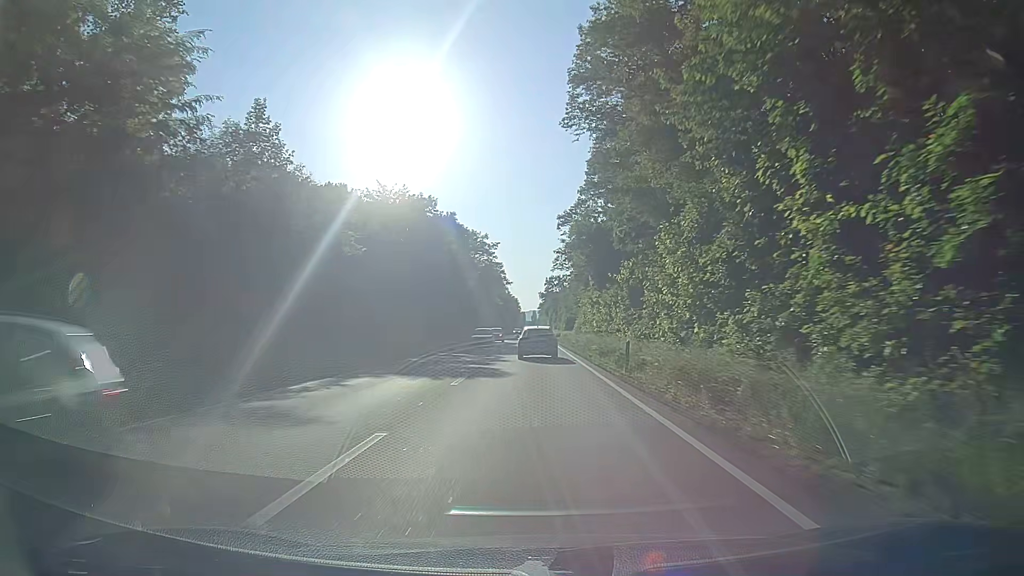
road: primary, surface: asphalt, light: Day
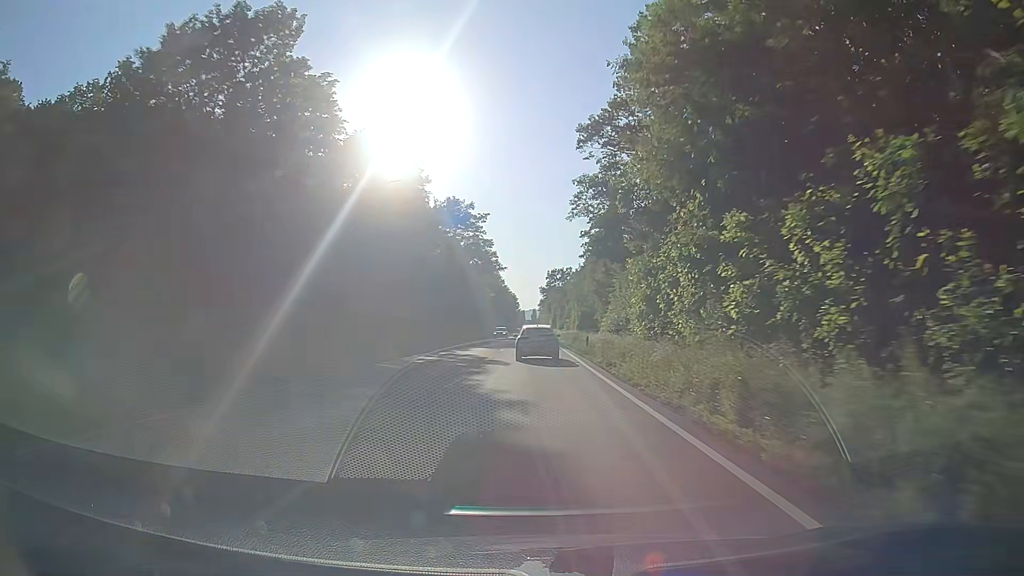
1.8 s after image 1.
(+0.3, +37.4) m; 0°
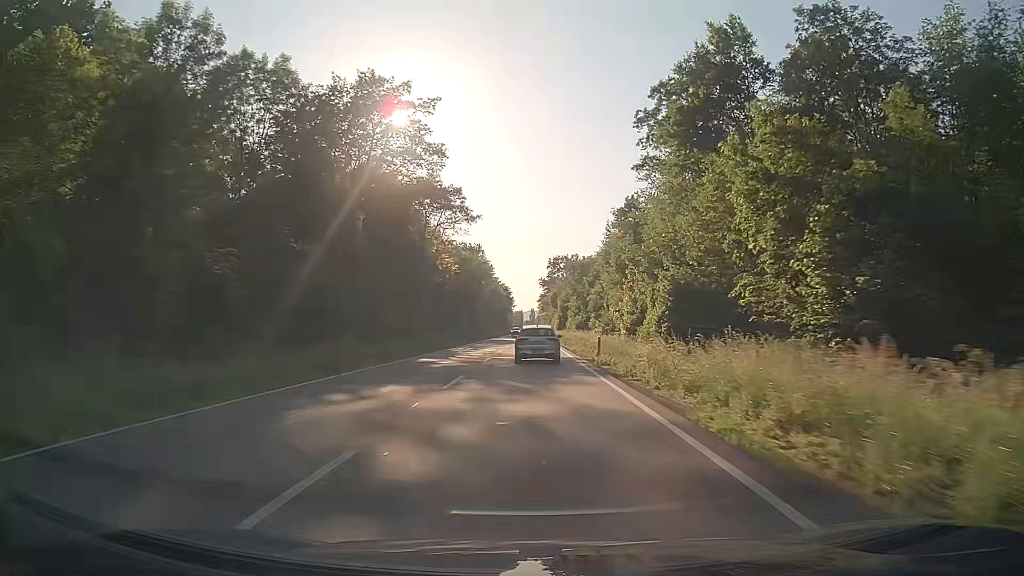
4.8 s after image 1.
(+0.3, +60.0) m; 0°
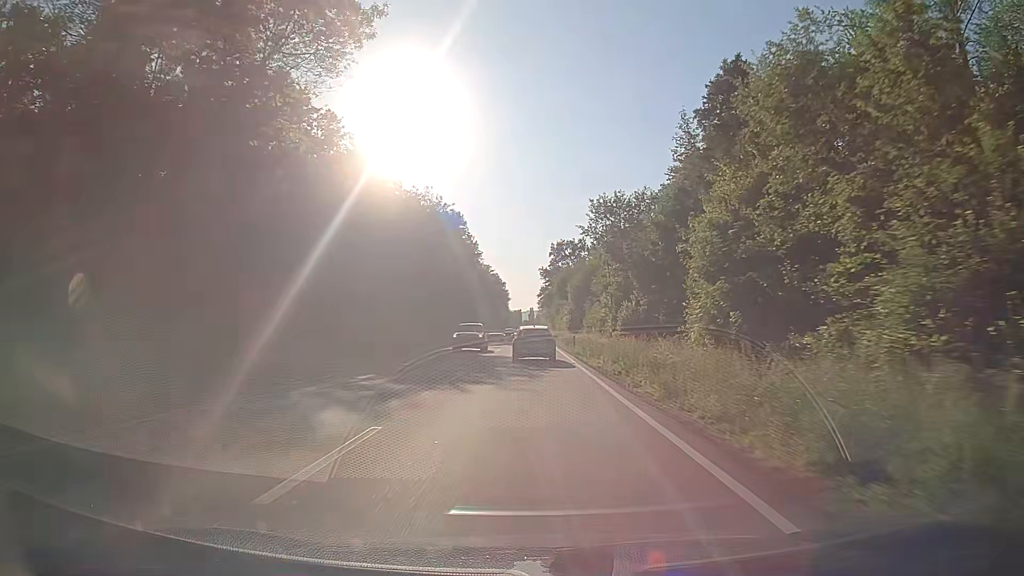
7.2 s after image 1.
(+0.3, +46.1) m; +1°
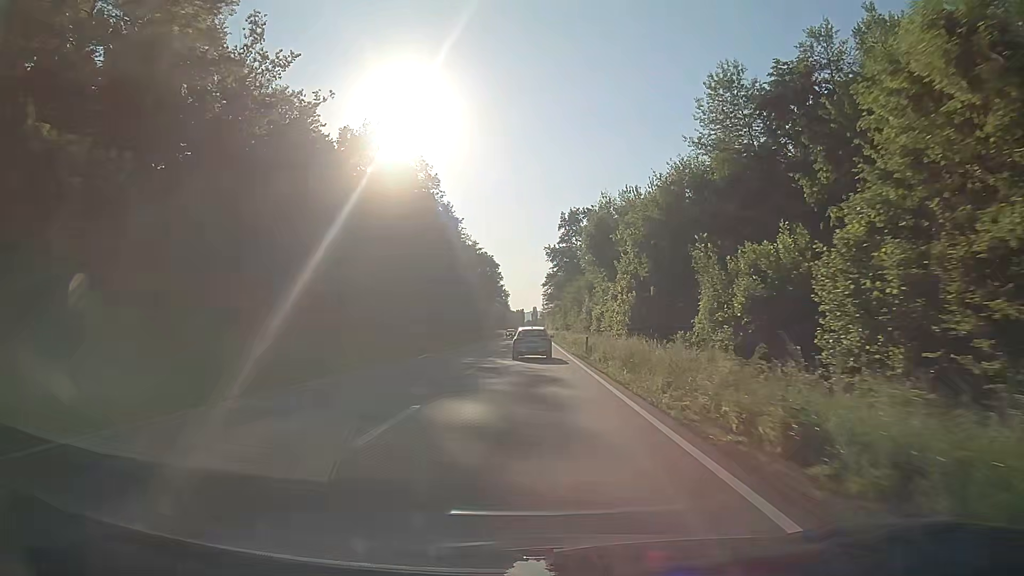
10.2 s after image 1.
(-0.5, +57.5) m; -1°
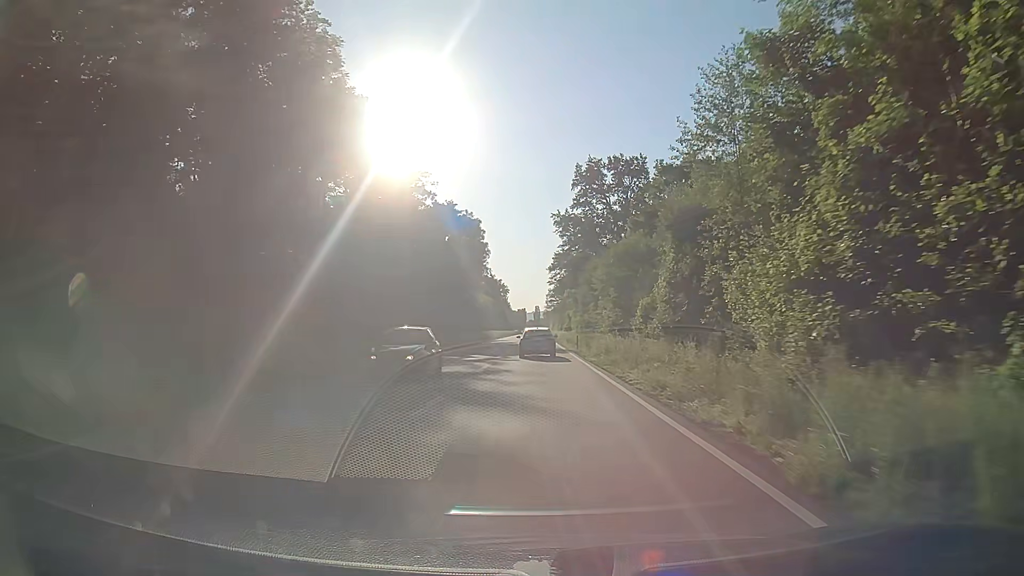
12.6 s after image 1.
(+0.1, +46.5) m; 0°
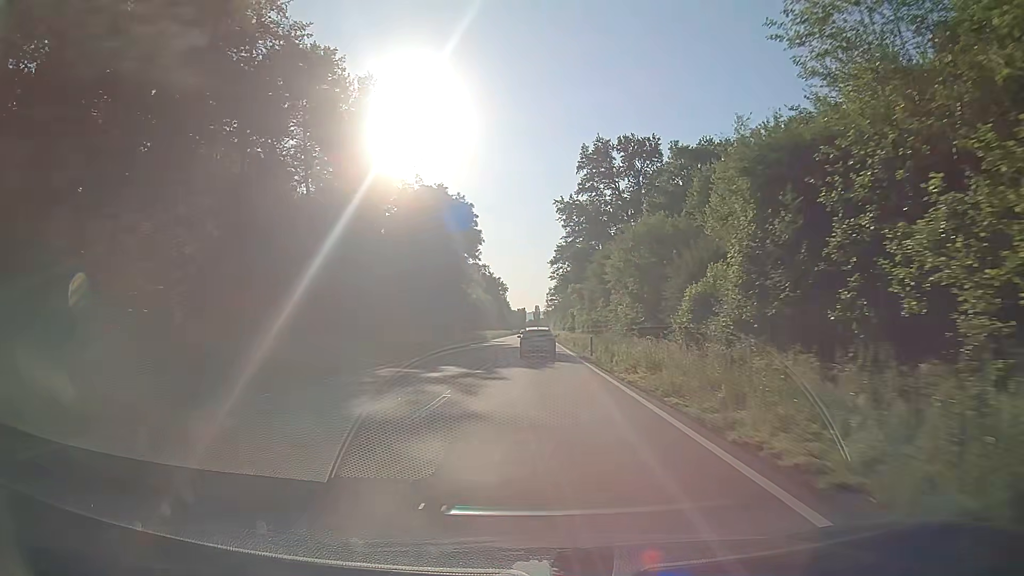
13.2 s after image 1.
(-0.1, +11.7) m; 0°
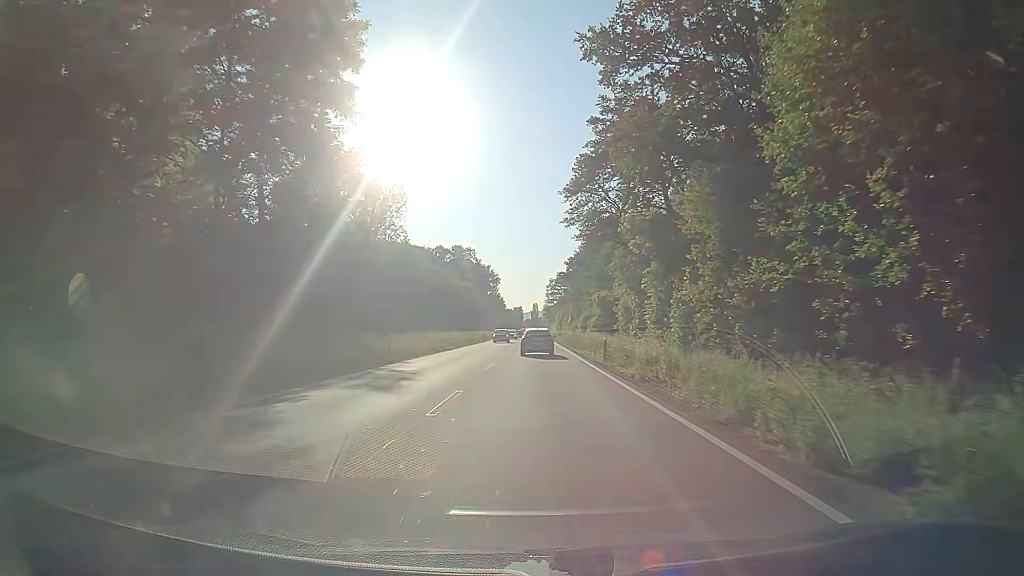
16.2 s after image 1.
(+0.1, +59.3) m; 0°
(0, +10) (0, +20) (0, +30) (0, +40) (0, +50) (0, +60) (0, +70) (0, +80) (0, +90) (0, +100) m
